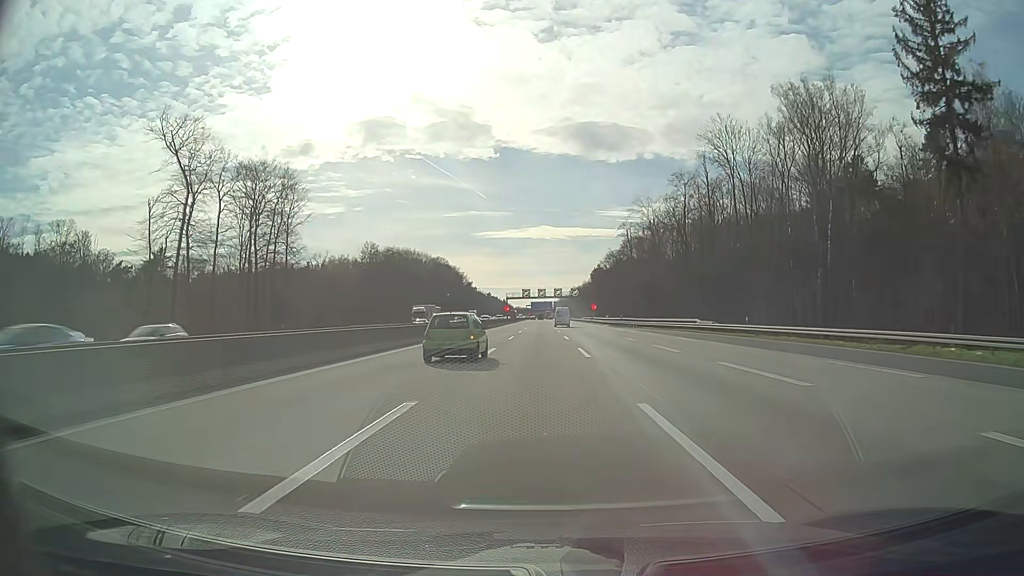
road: motorway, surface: asphalt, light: Day
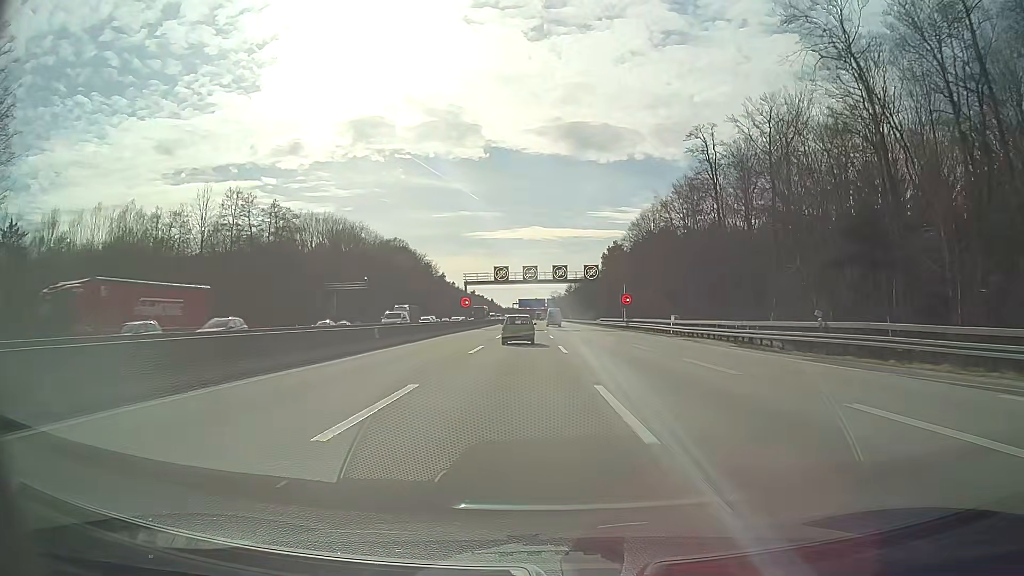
(+0.3, +69.7) m; +1°
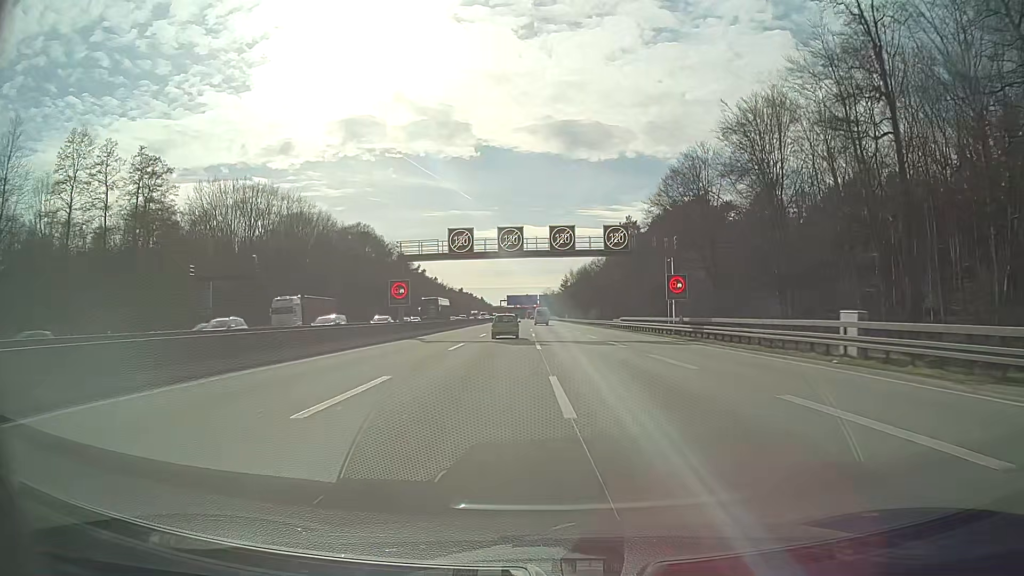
(+0.1, +34.9) m; +1°
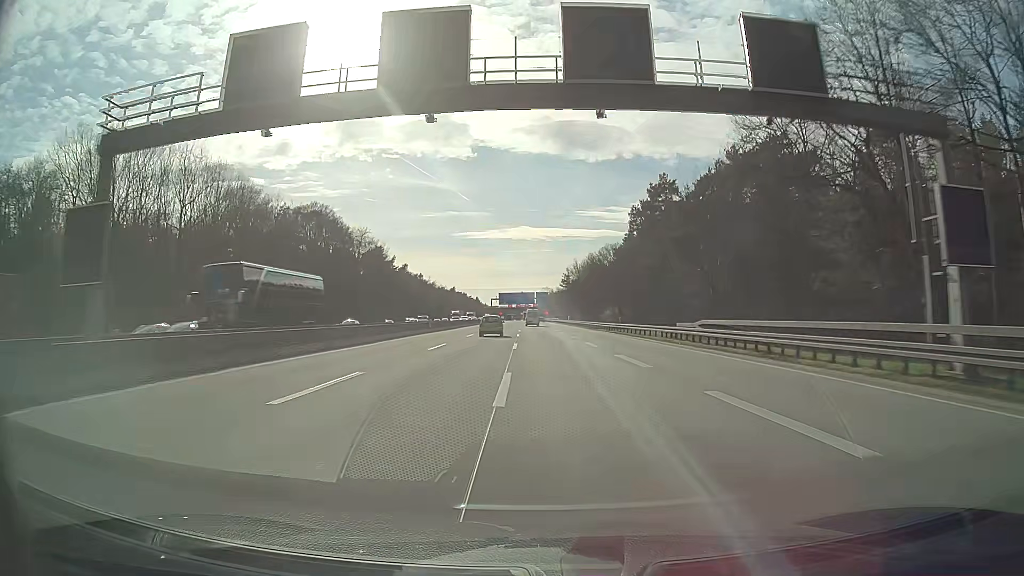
(+0.1, +34.9) m; 0°
(0, +10) (0, +20) (0, +30) (0, +40) (0, +50) (0, +60) (0, +70) (-1, +80) (-1, +90) (-1, +100) m
